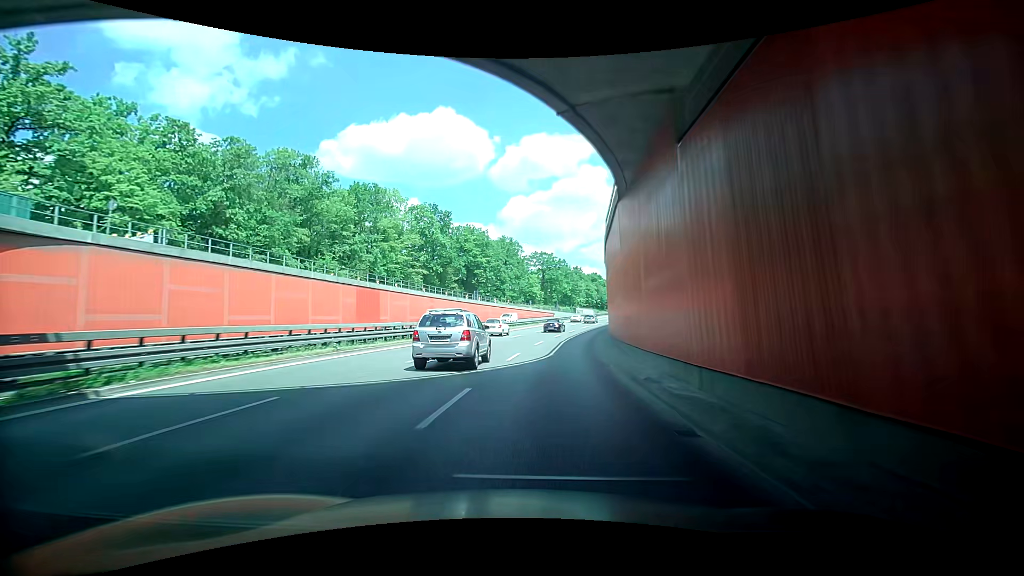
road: trunk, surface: asphalt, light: Day
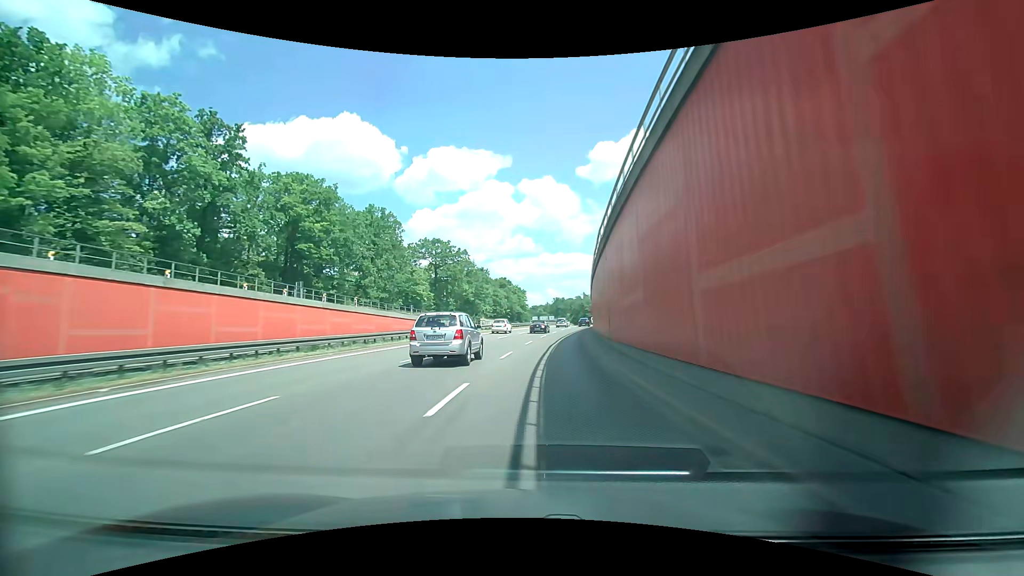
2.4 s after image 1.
(+6.6, +46.2) m; +15°
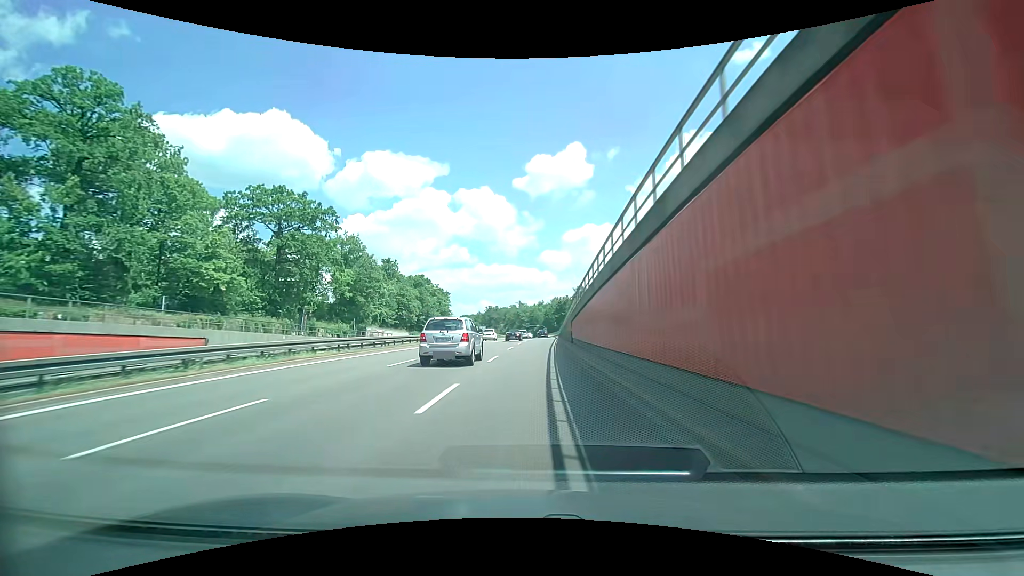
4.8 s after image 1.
(+3.2, +47.3) m; +7°
(0, +10) (0, +20) (+1, +30) (+1, +40) (+2, +50) (+2, +60) (+3, +70) (+4, +80) (+4, +90) (+5, +100) m
